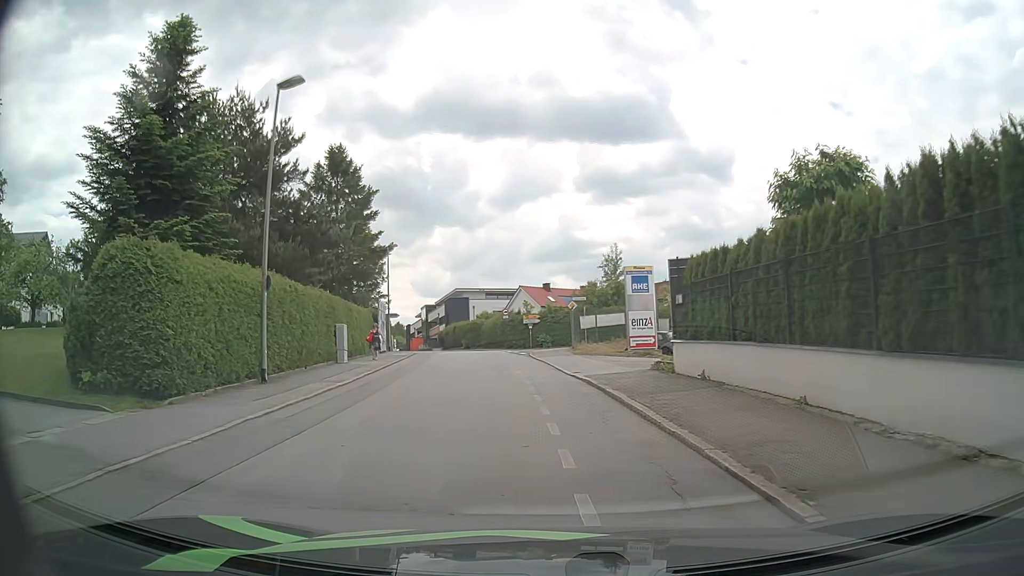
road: residential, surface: asphalt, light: Day
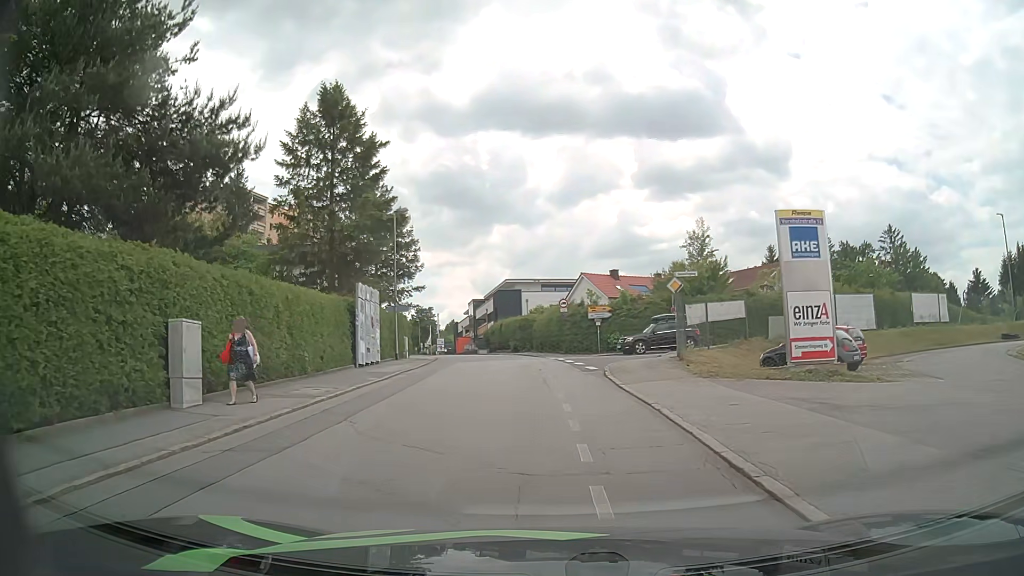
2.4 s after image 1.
(-0.6, +15.7) m; -5°
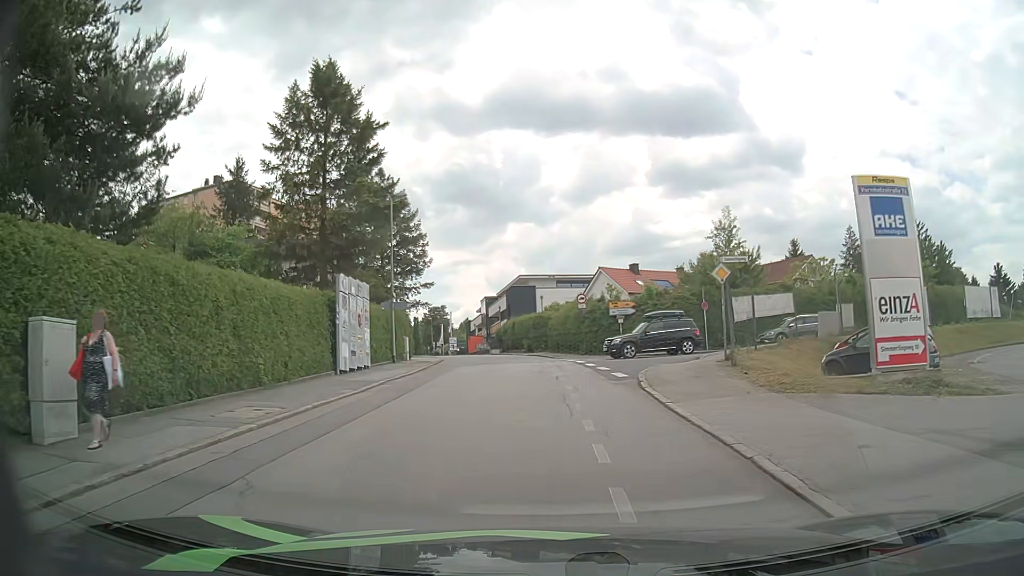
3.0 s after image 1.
(-0.1, +4.2) m; -2°
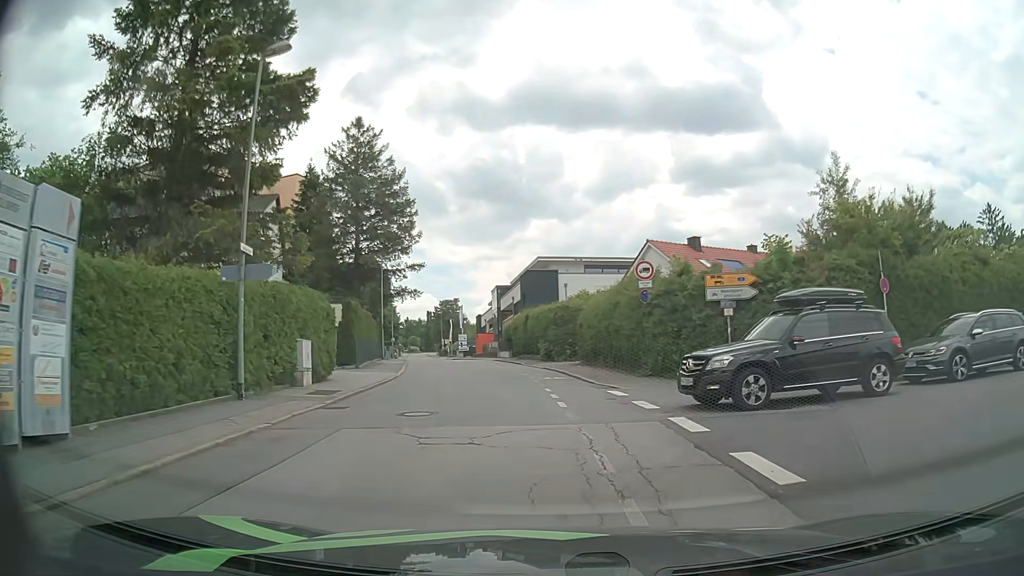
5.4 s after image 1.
(-0.2, +18.4) m; -2°
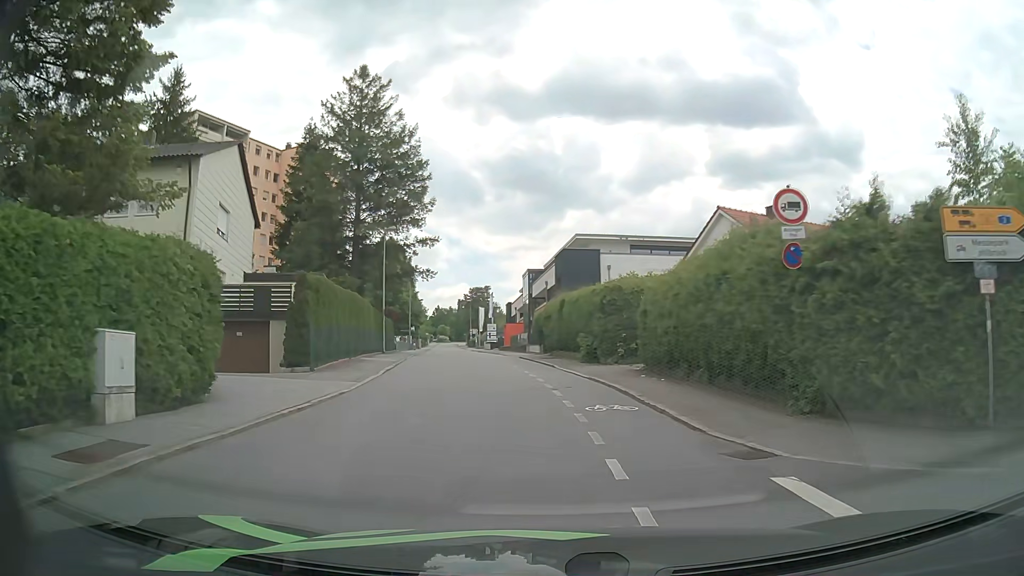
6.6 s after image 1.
(-0.3, +10.3) m; -3°
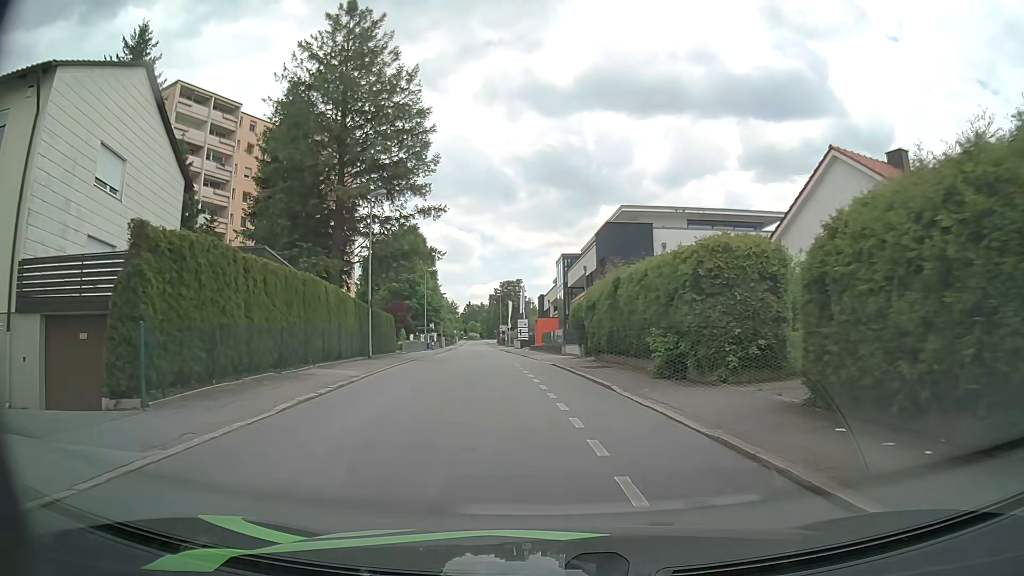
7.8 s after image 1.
(-0.2, +11.3) m; -3°
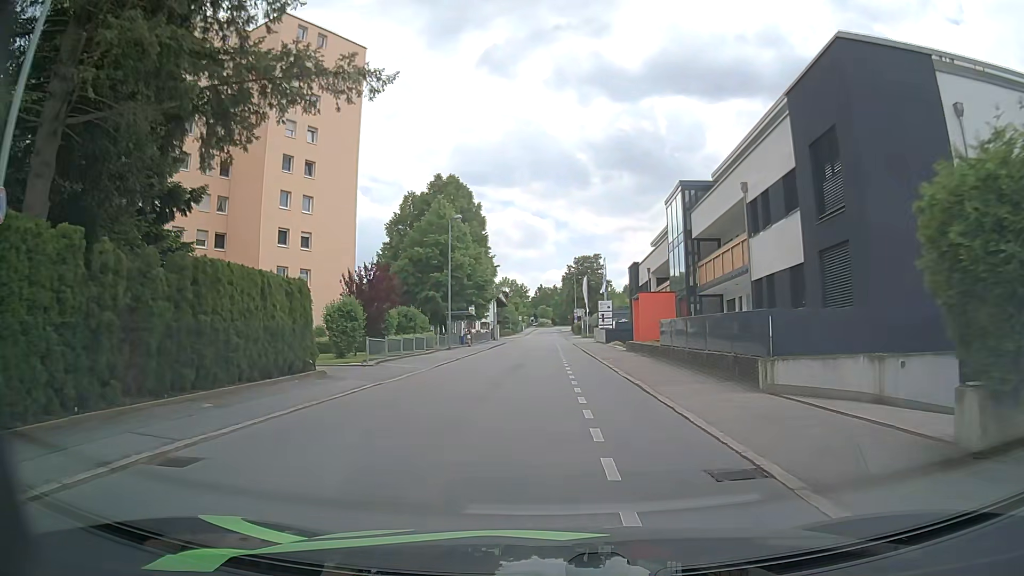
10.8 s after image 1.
(-1.7, +26.8) m; -6°
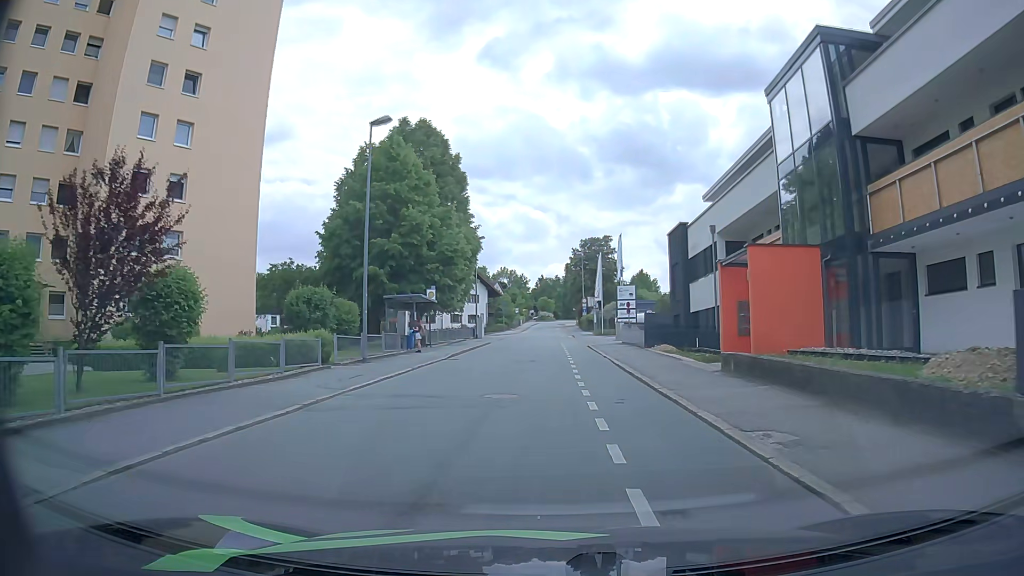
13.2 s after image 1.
(0.0, +19.3) m; 0°
(0, +10) (0, +20) (+1, +30) (+1, +40) (+1, +50) (+1, +60) (-2, +69) (-9, +76) (-17, +83) (-24, +90) m
